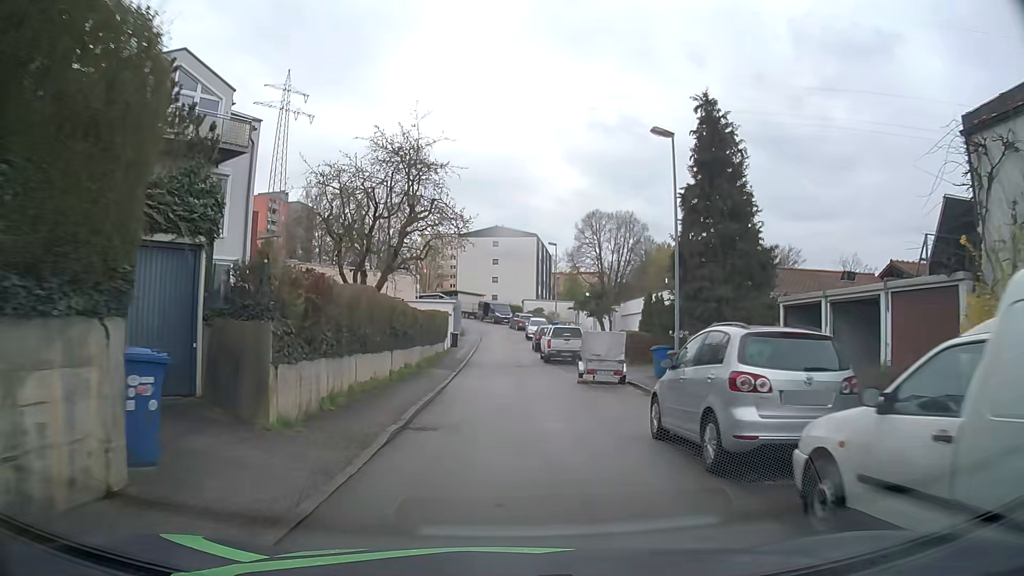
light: Day
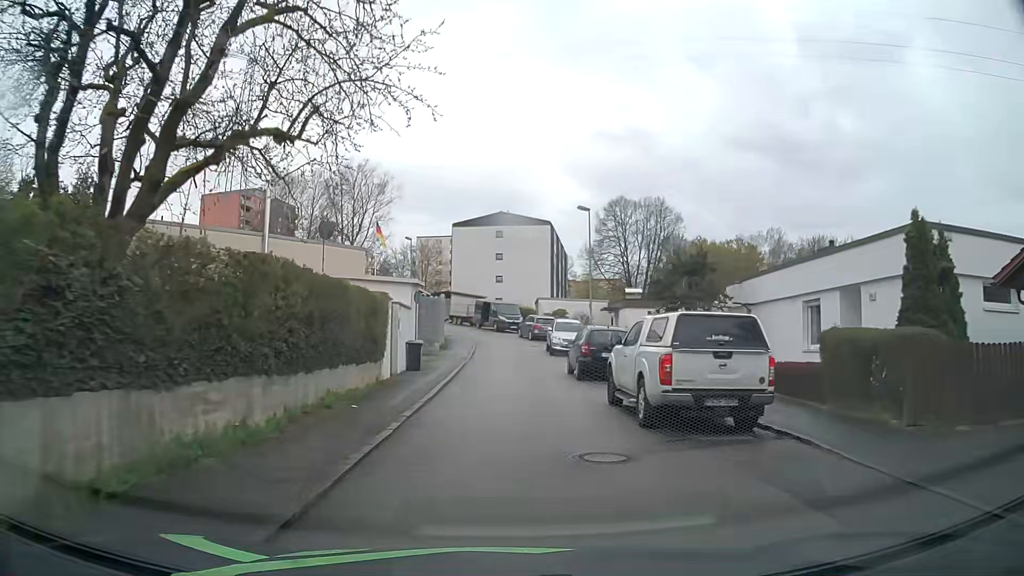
(0.0, +21.3) m; +1°
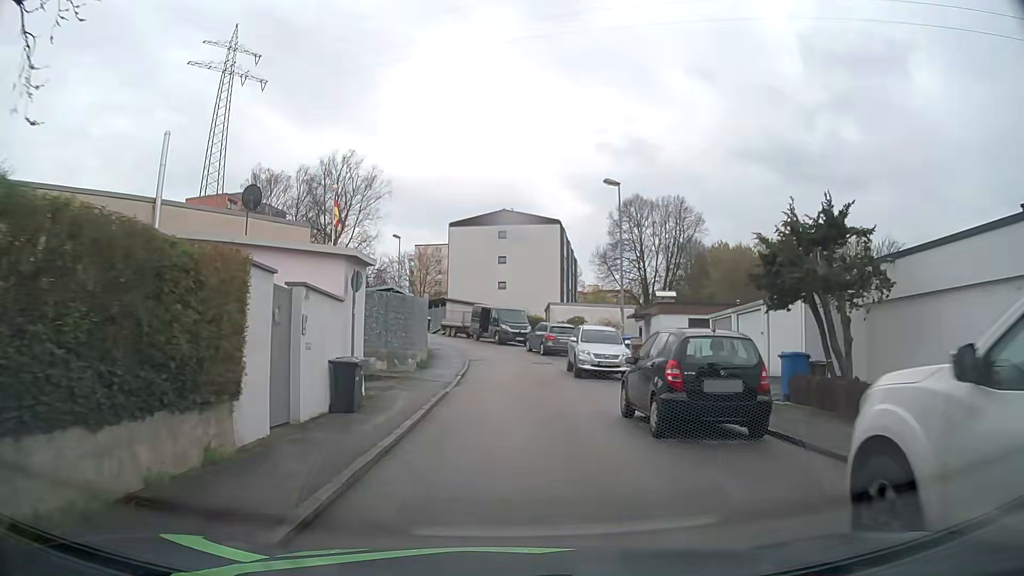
(-0.2, +9.9) m; -2°
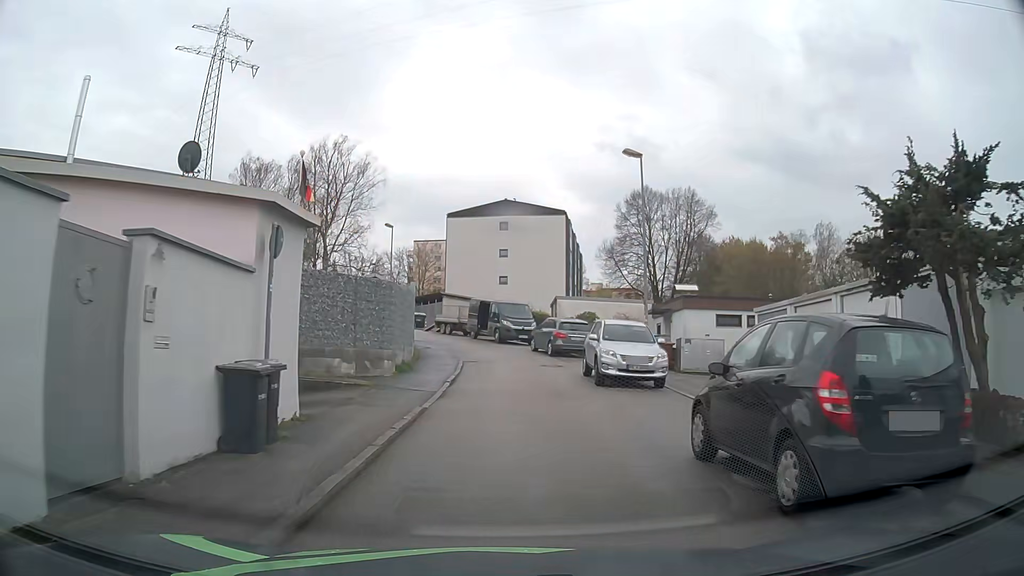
(0.0, +4.8) m; 0°
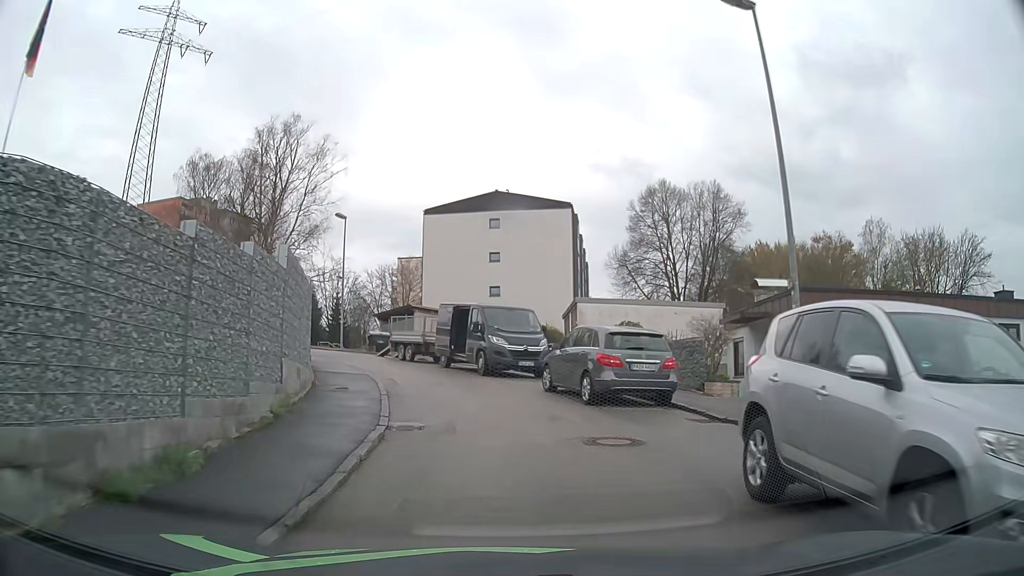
(+0.2, +14.3) m; +1°
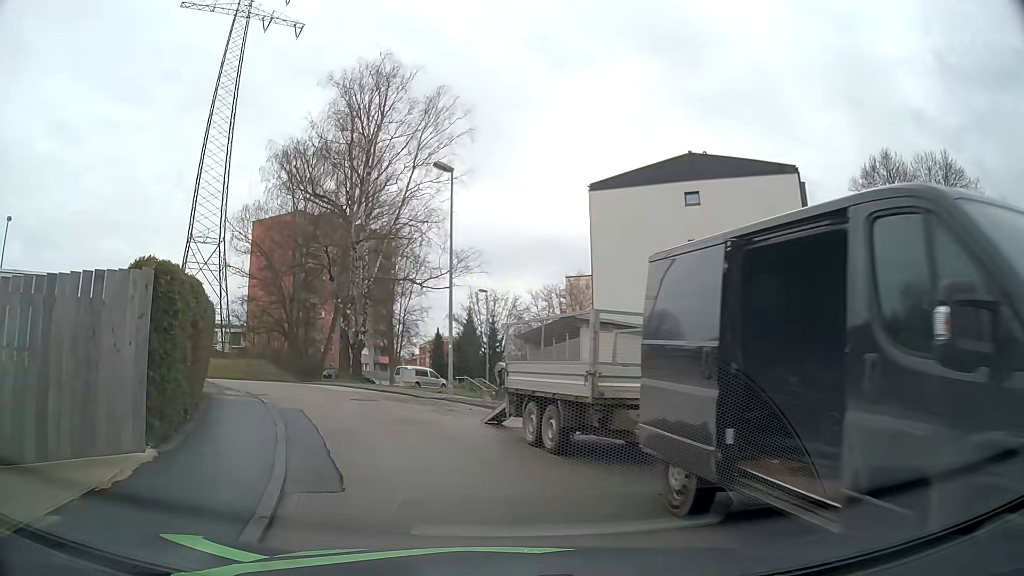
(-1.5, +17.8) m; -14°
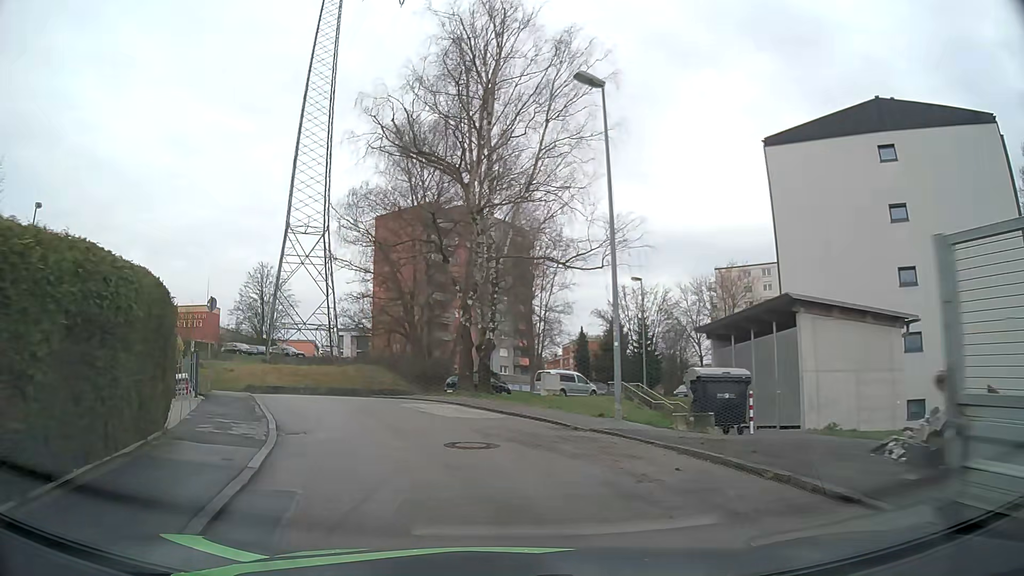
(-0.8, +8.2) m; -12°
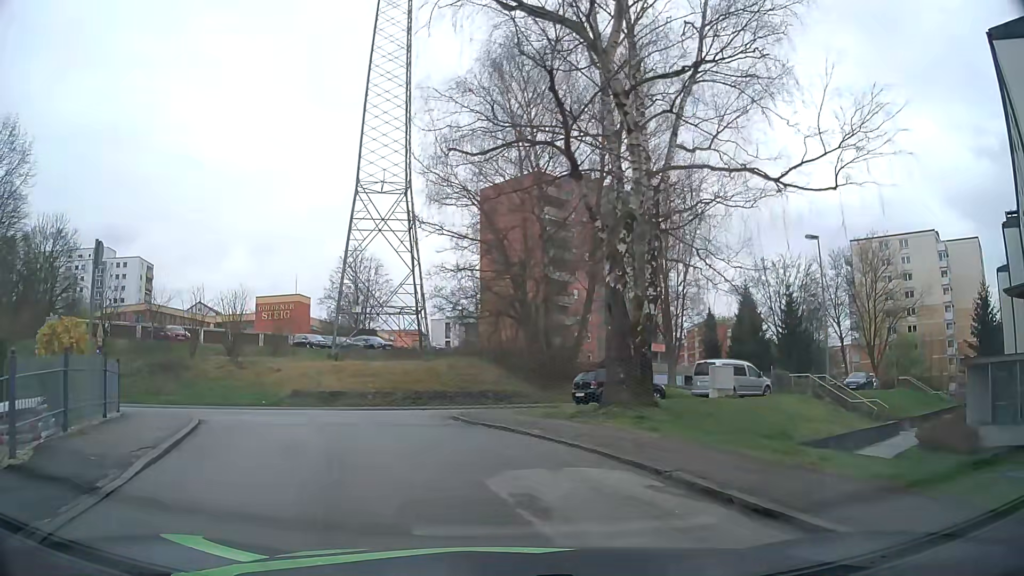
(-1.1, +11.3) m; -10°
